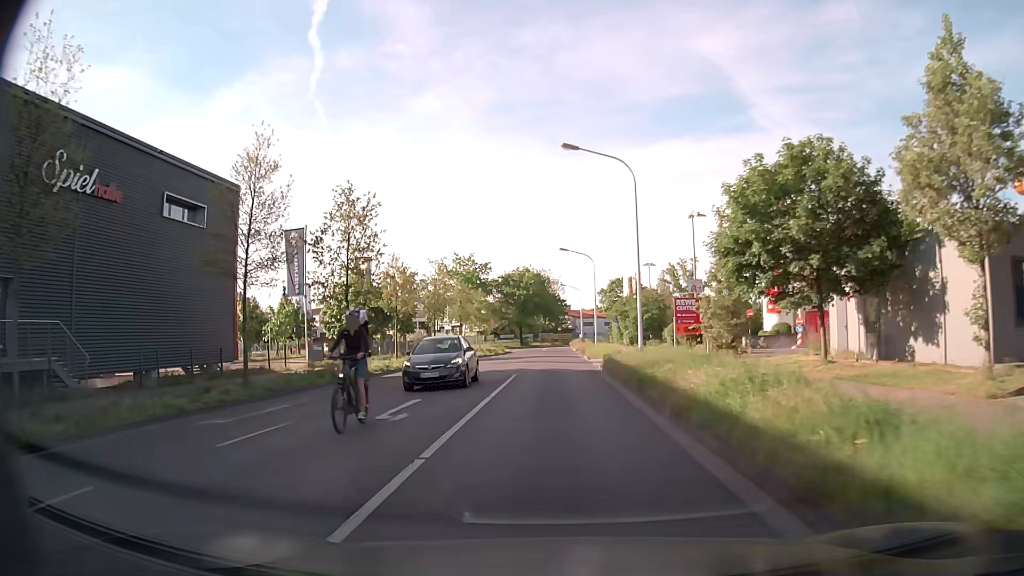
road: tertiary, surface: asphalt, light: Day
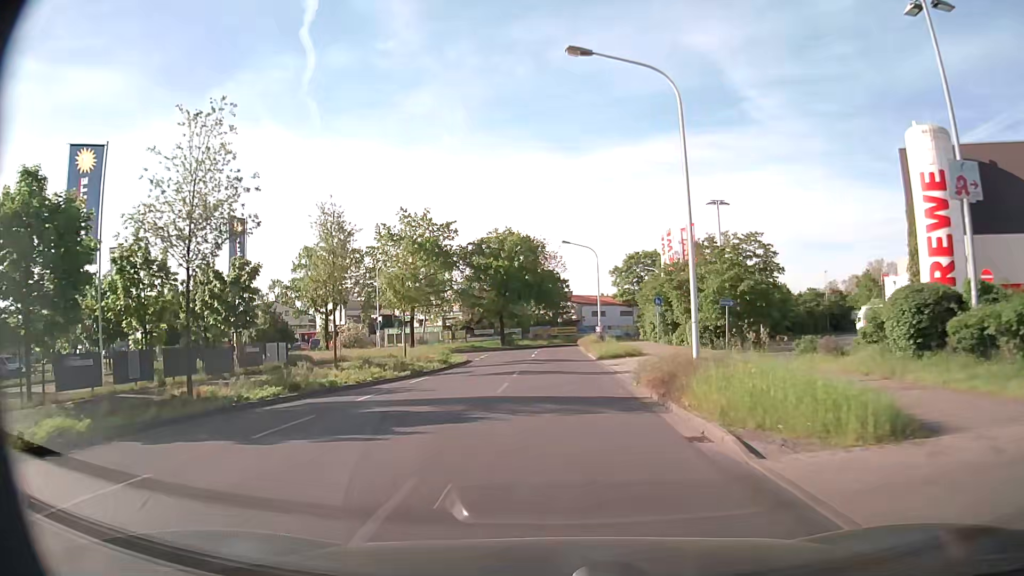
(-0.1, +34.5) m; 0°
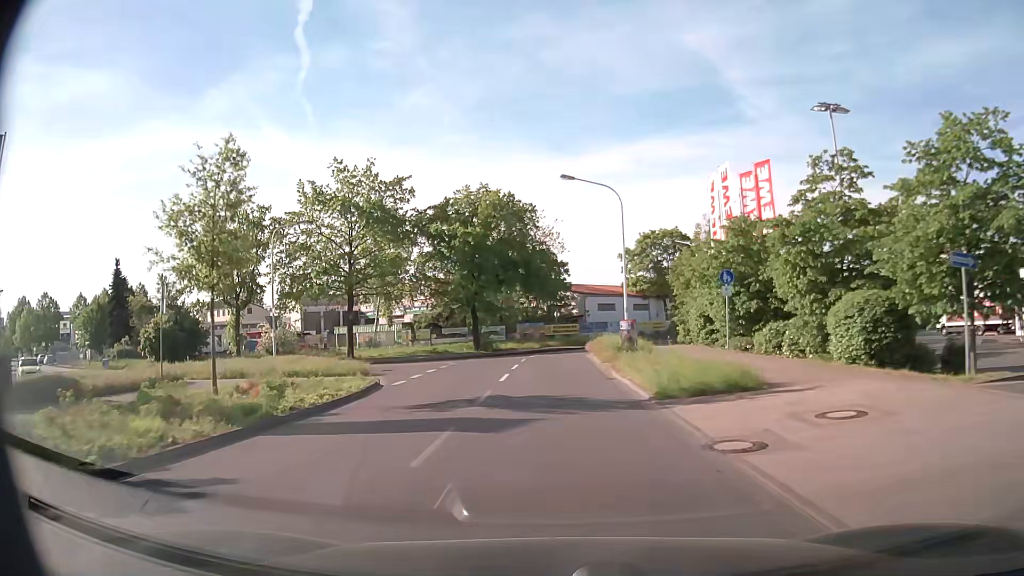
(+0.1, +20.1) m; +1°
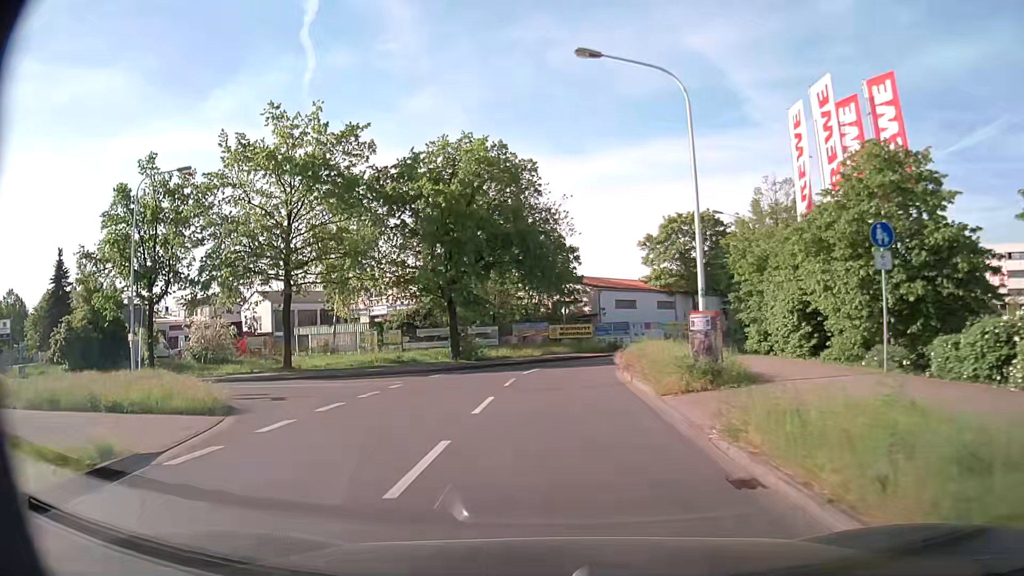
(-0.2, +13.2) m; -1°
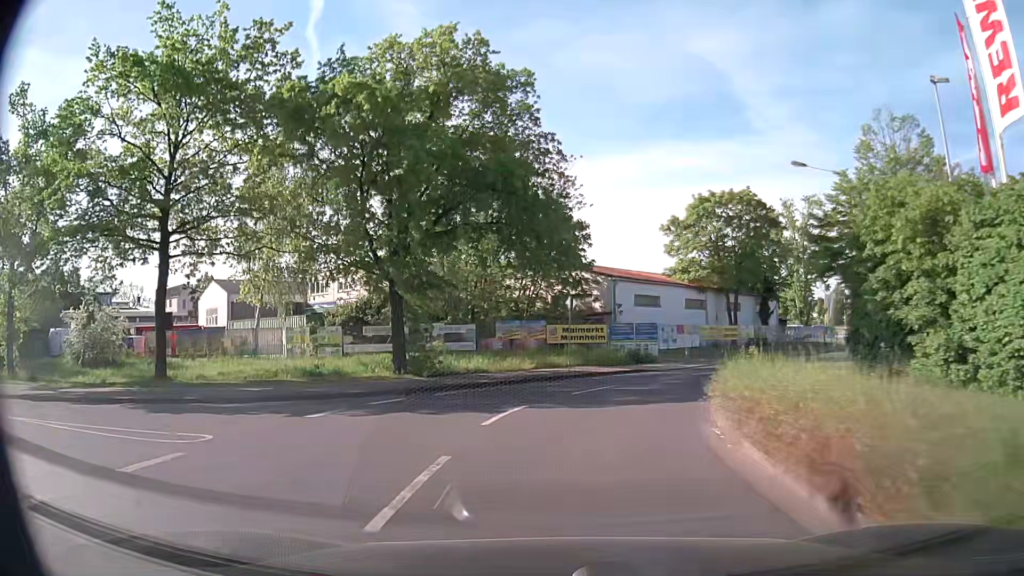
(-0.1, +12.9) m; 0°
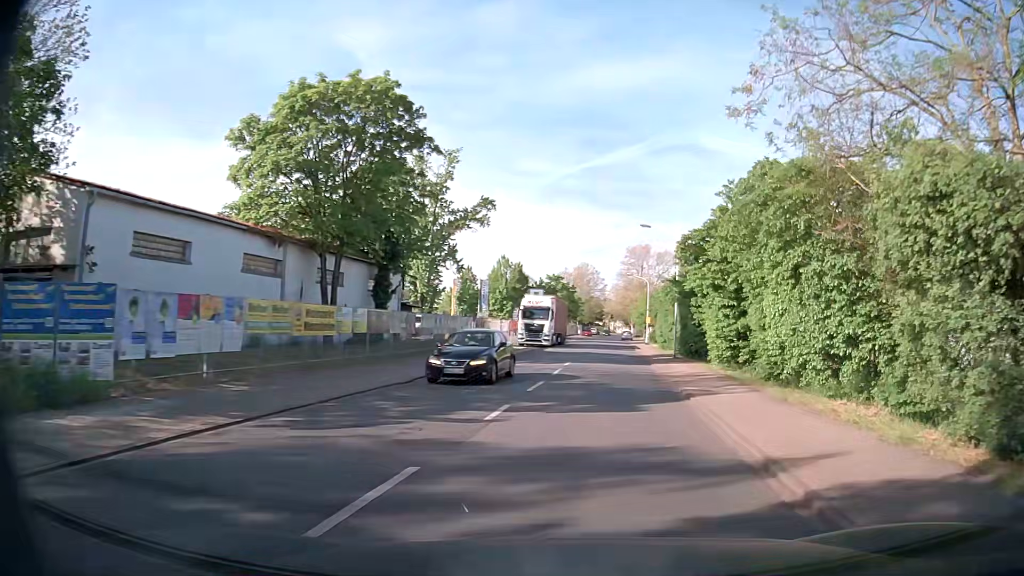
(+4.9, +22.2) m; +32°
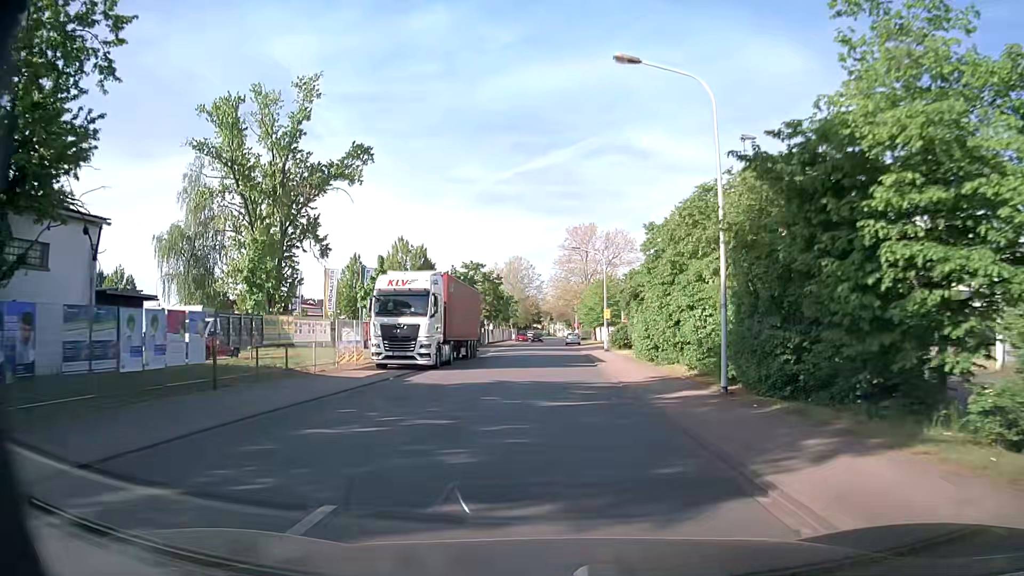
(+2.7, +25.1) m; +7°
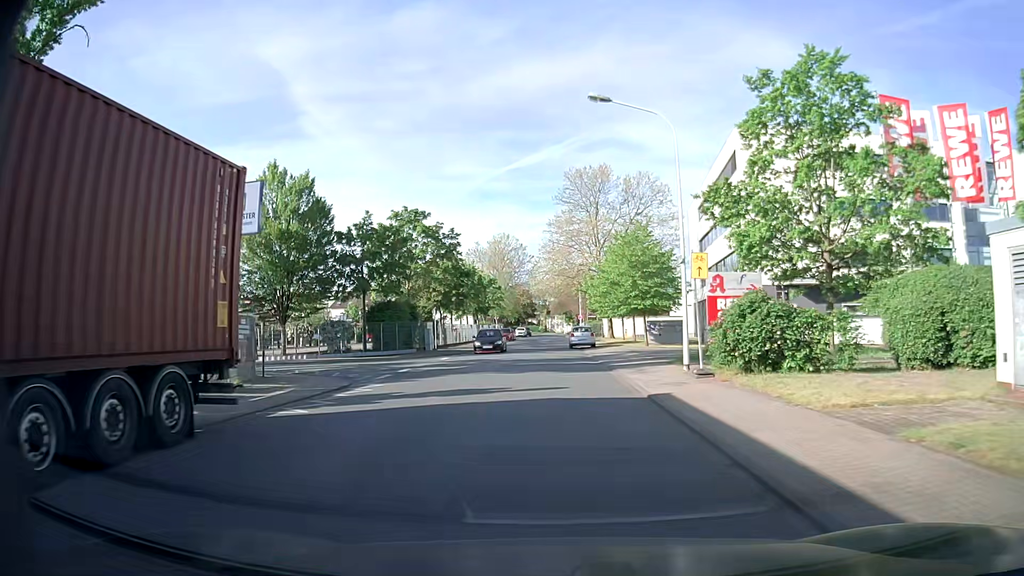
(0.0, +31.4) m; -1°
